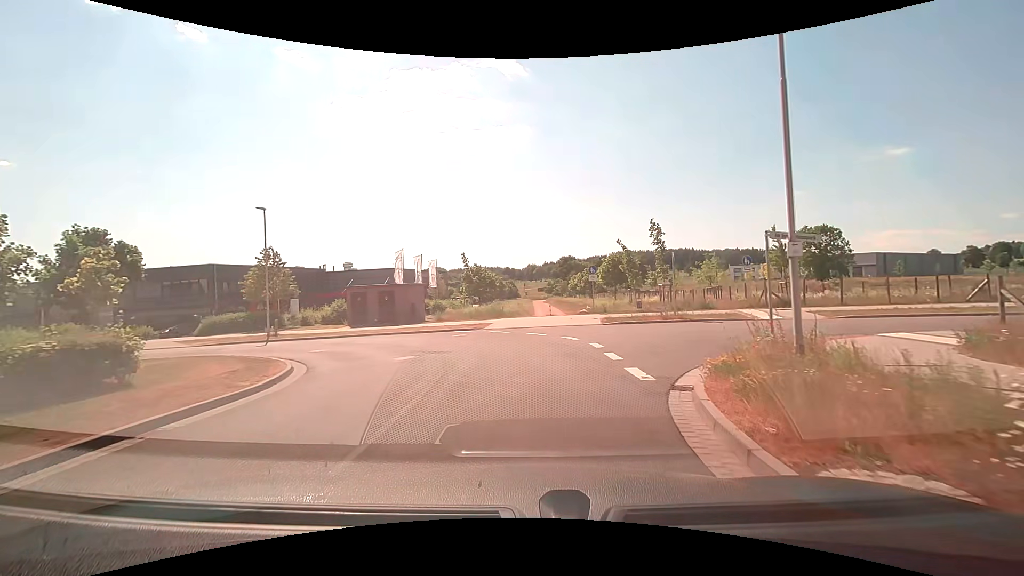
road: residential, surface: asphalt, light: Day
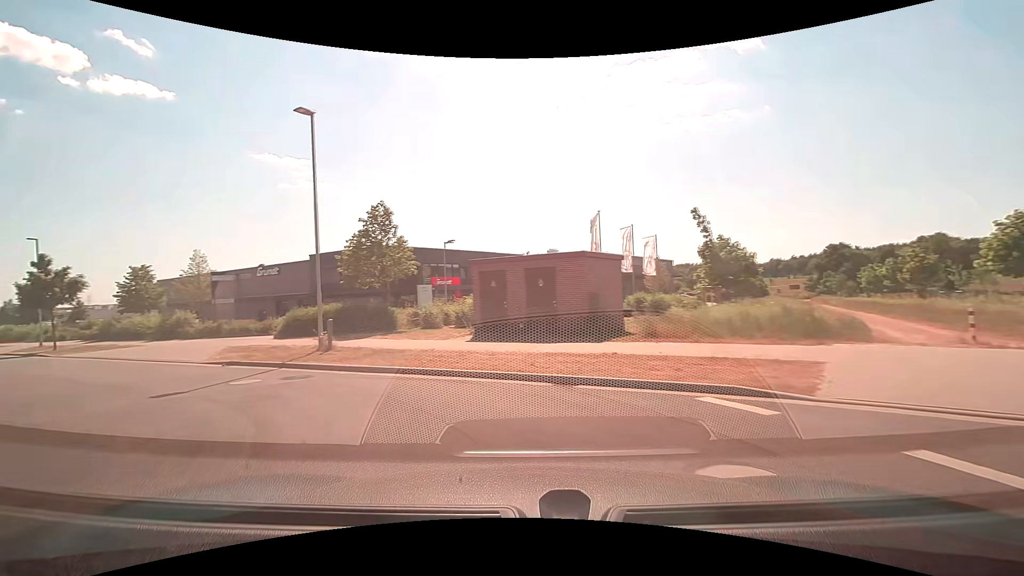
(-2.0, +18.7) m; -25°
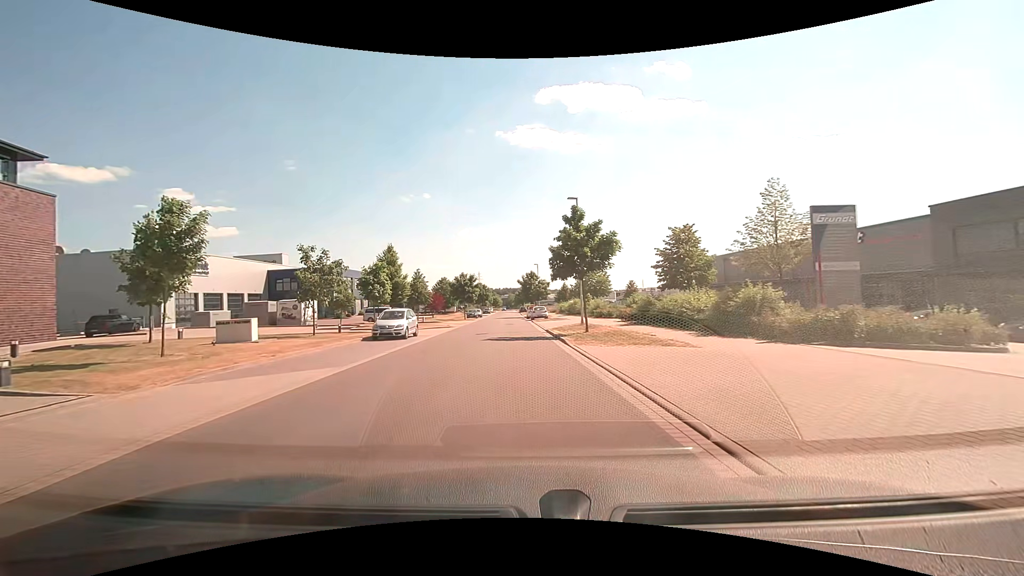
(-10.5, +15.5) m; -56°
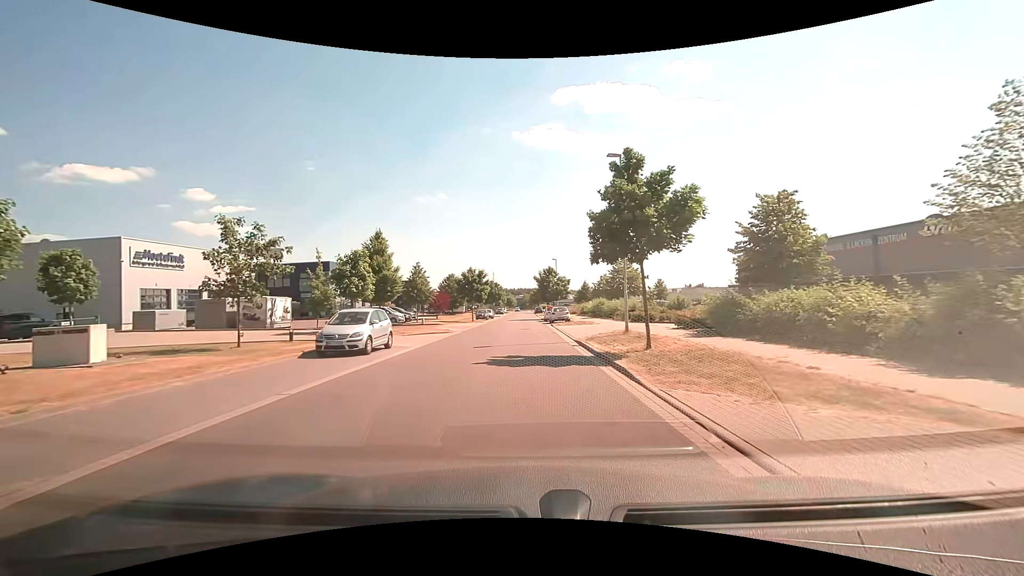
(-0.2, +8.9) m; -2°
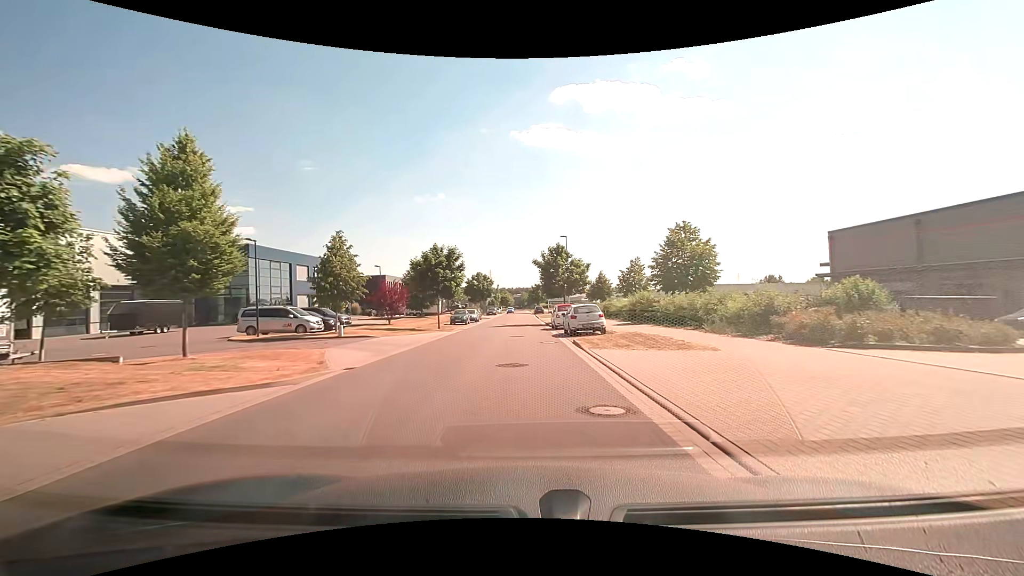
(+0.2, +21.5) m; +1°
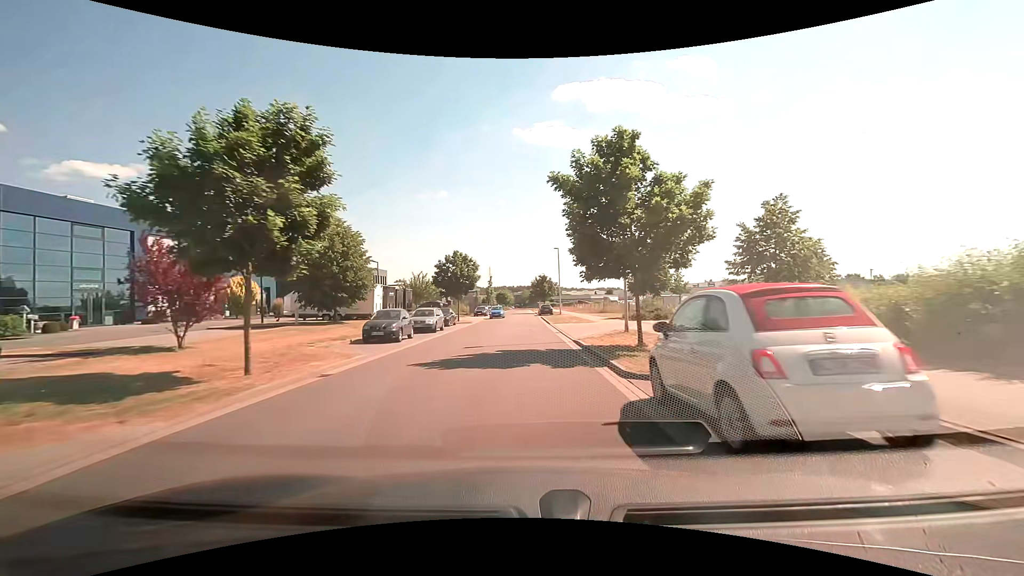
(-0.2, +26.1) m; -1°
